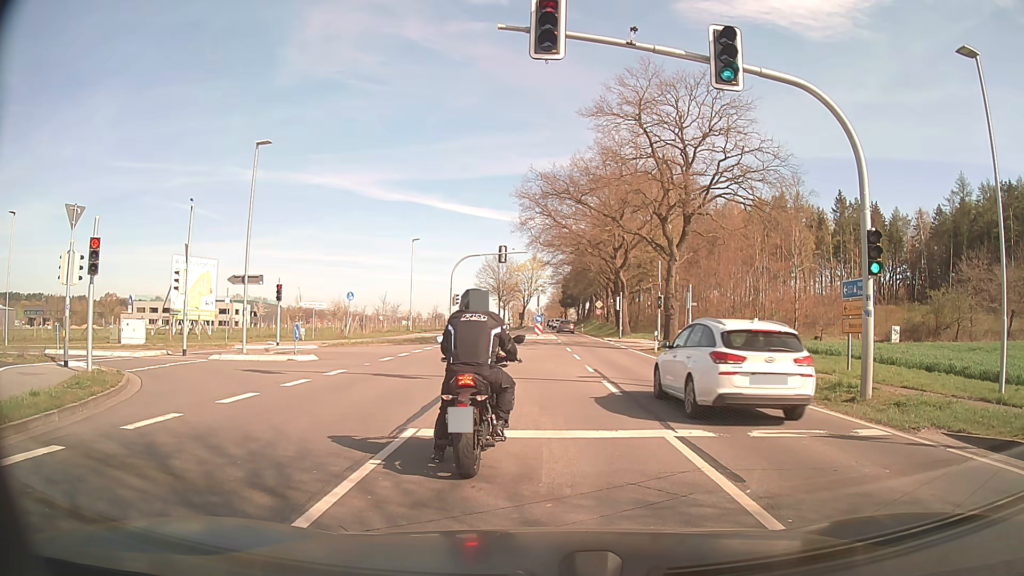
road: secondary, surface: asphalt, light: Day
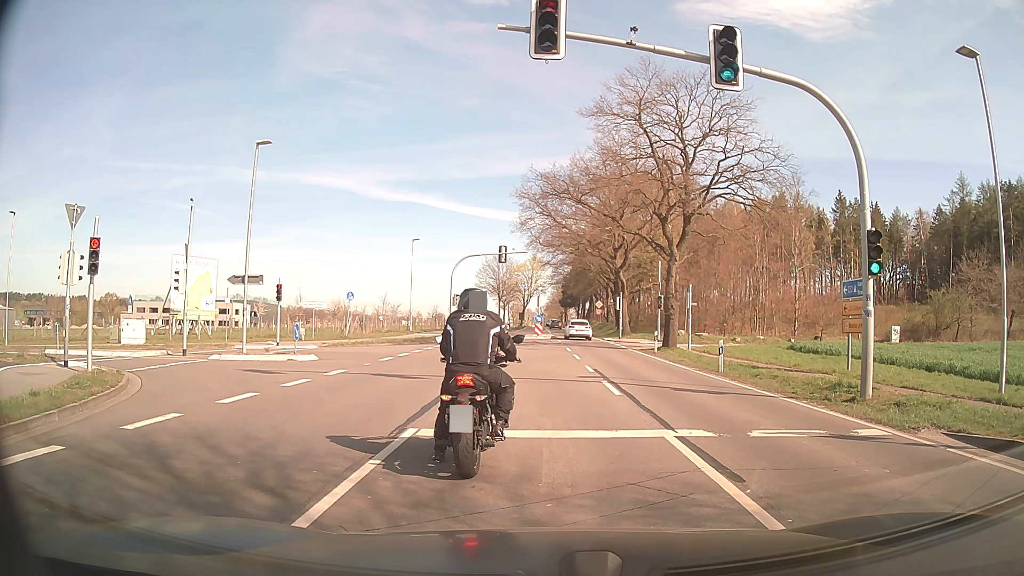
(0.0, 0.0) m; 0°
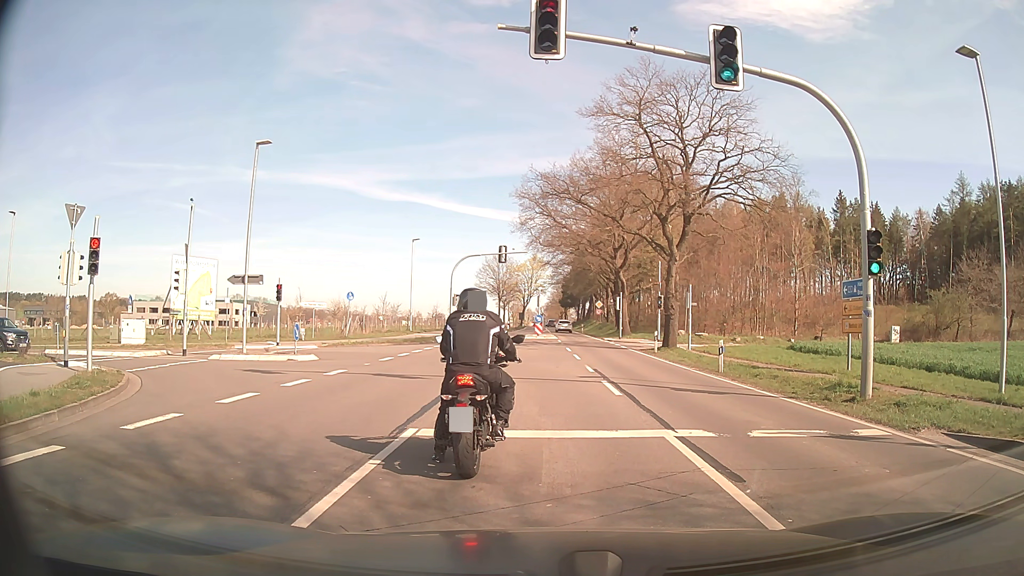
(0.0, 0.0) m; 0°
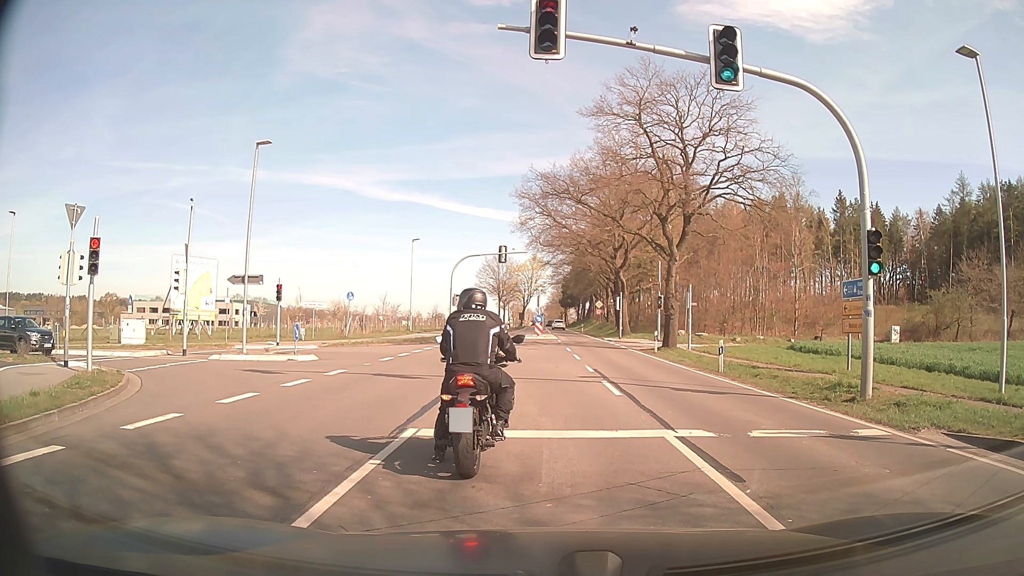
(0.0, 0.0) m; 0°
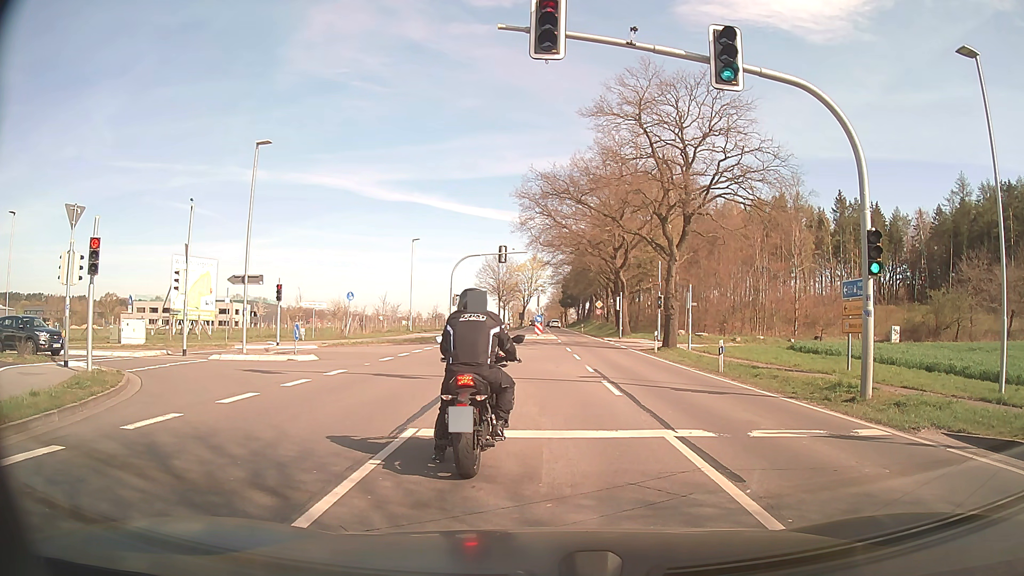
(0.0, 0.0) m; 0°
